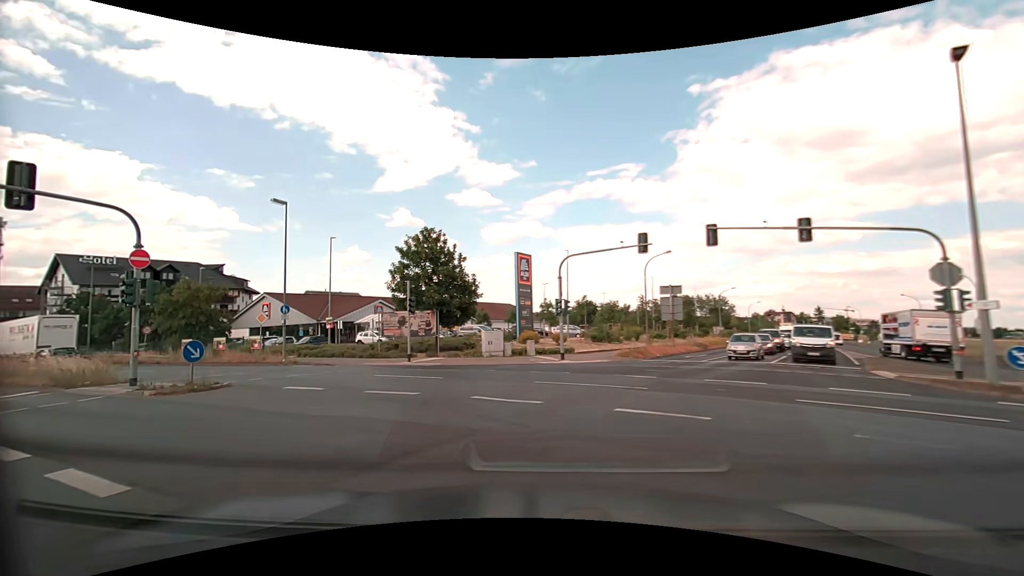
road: tertiary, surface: asphalt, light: Day
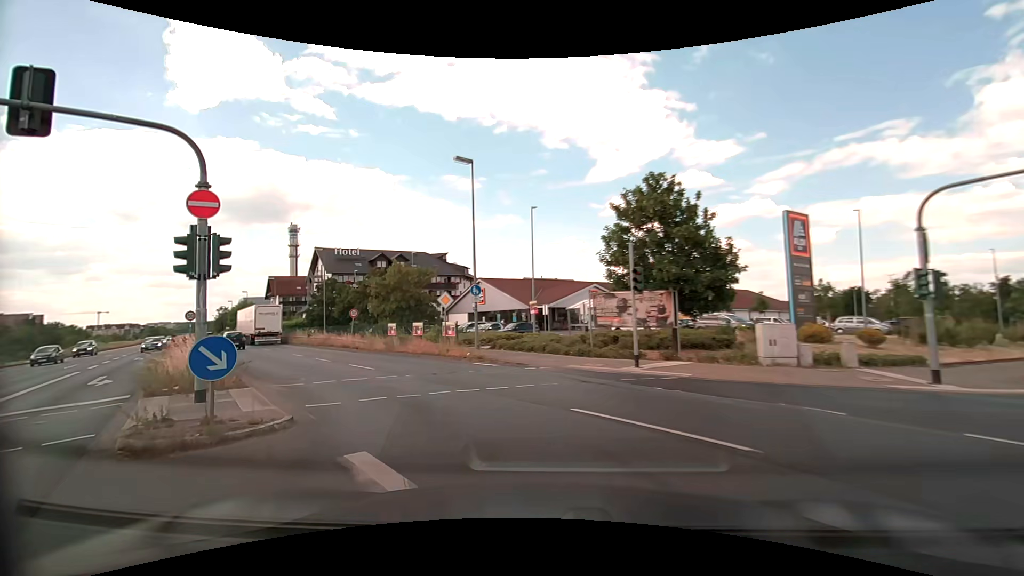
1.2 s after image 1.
(-1.9, +9.0) m; -26°
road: primary
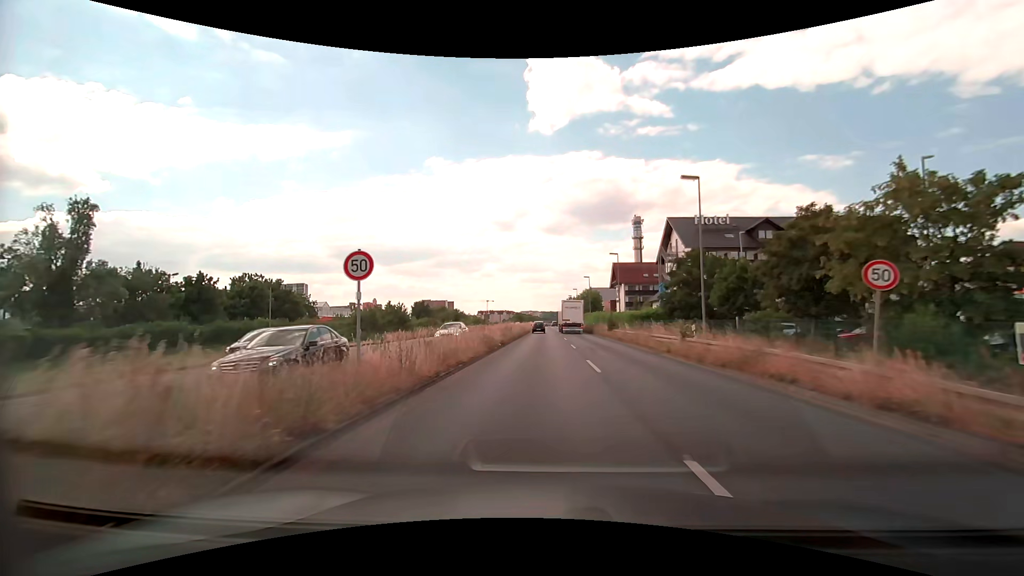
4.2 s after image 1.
(-11.1, +24.1) m; -37°
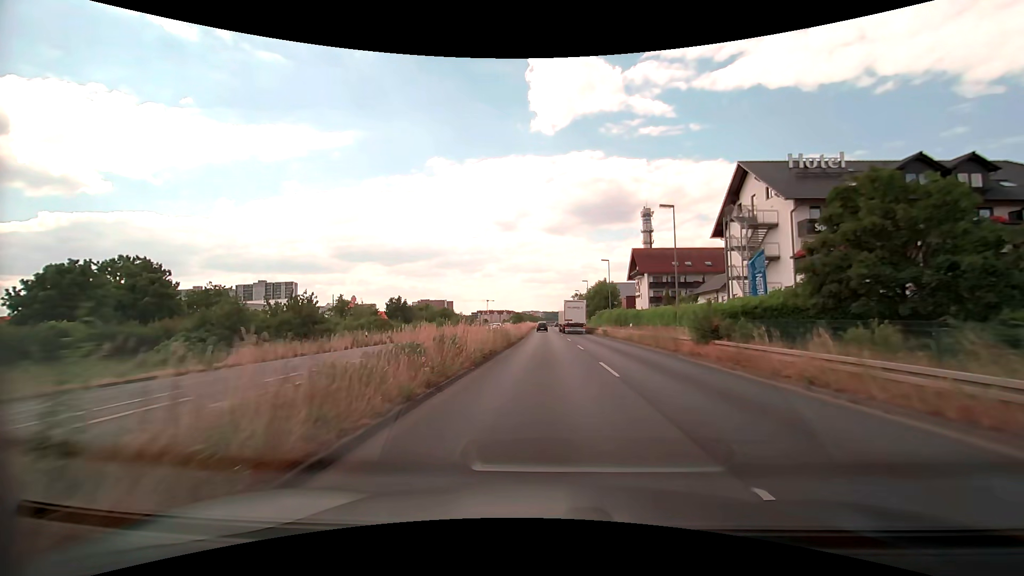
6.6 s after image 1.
(-0.1, +26.6) m; 0°
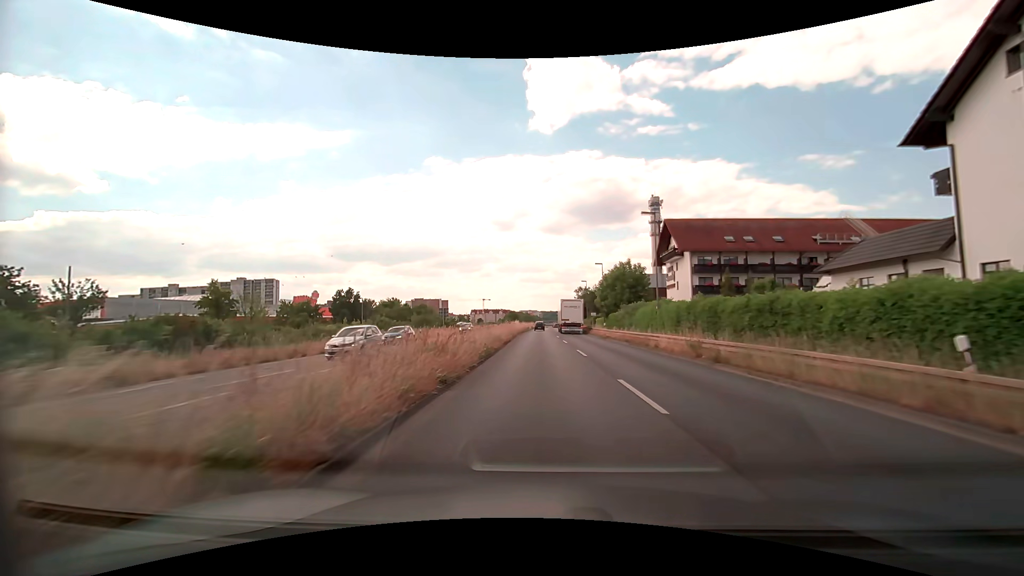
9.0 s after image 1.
(+0.1, +30.6) m; 0°
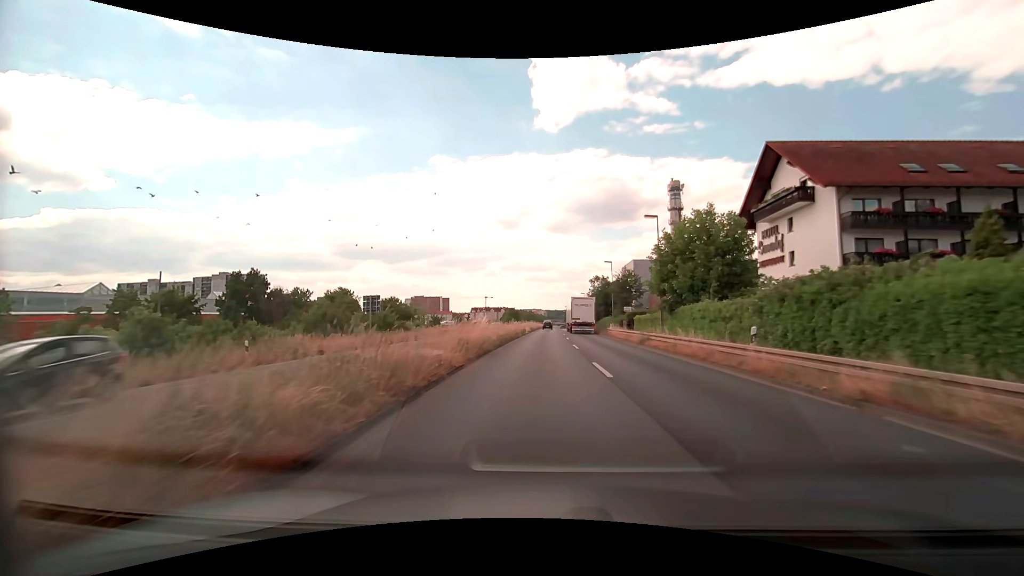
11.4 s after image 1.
(-0.2, +33.1) m; 0°
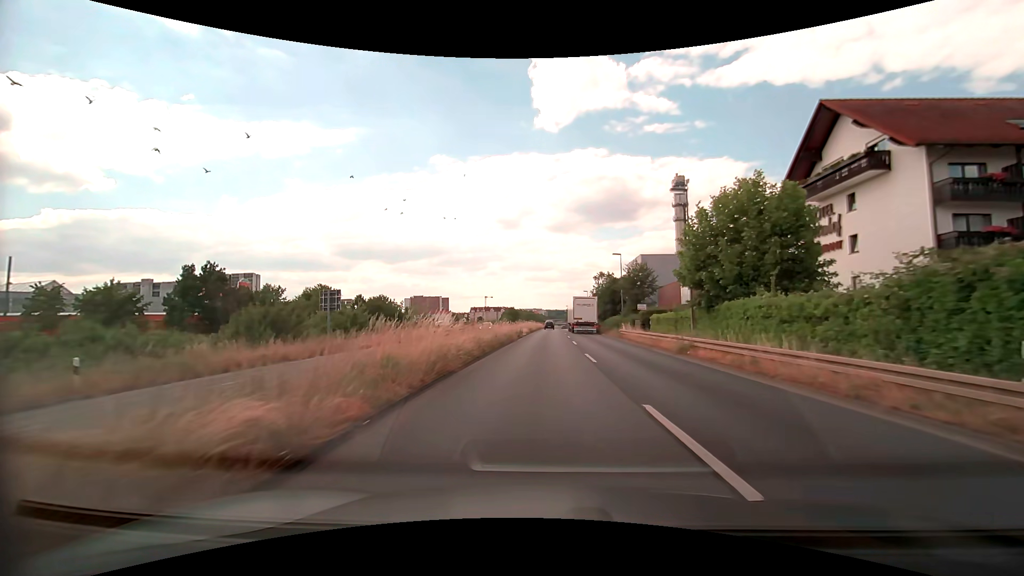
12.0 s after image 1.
(0.0, +8.2) m; 0°
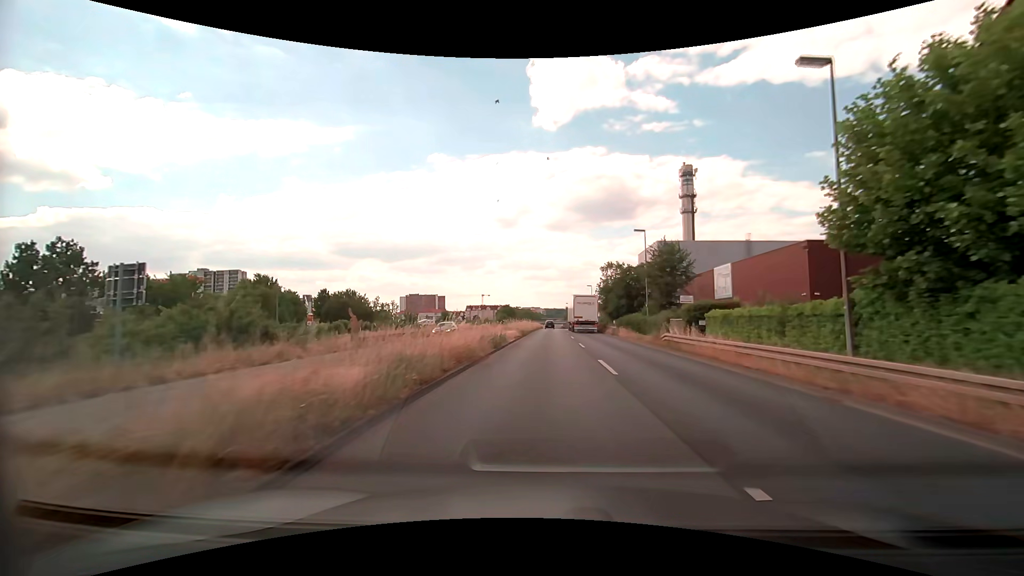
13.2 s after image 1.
(0.0, +16.5) m; 0°
(0, +10) (0, +20) (0, +30) (+1, +40) (+1, +50) (+1, +60) (+1, +70) (+1, +80) (+2, +90) (+2, +100) m
